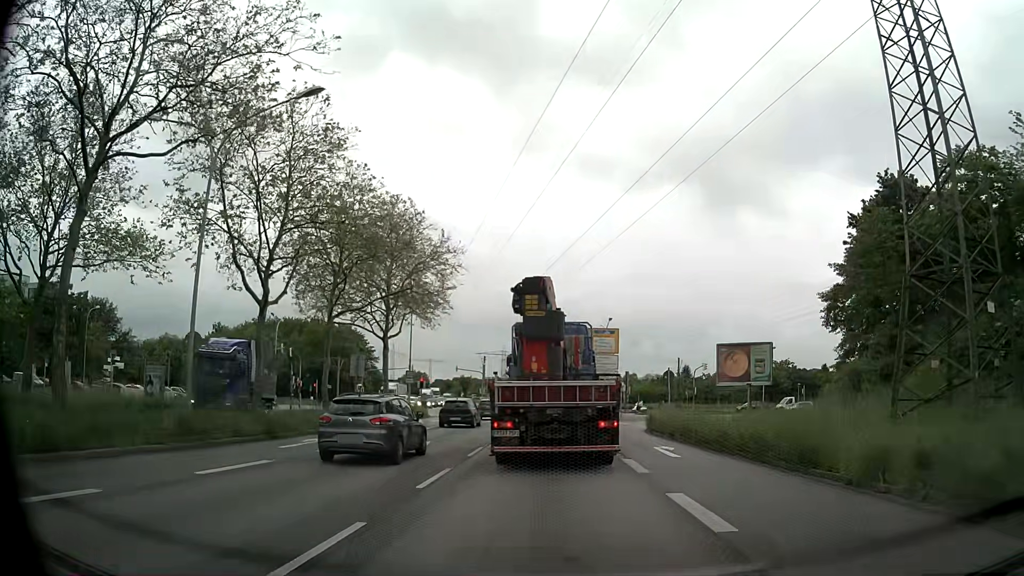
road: primary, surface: asphalt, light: Day
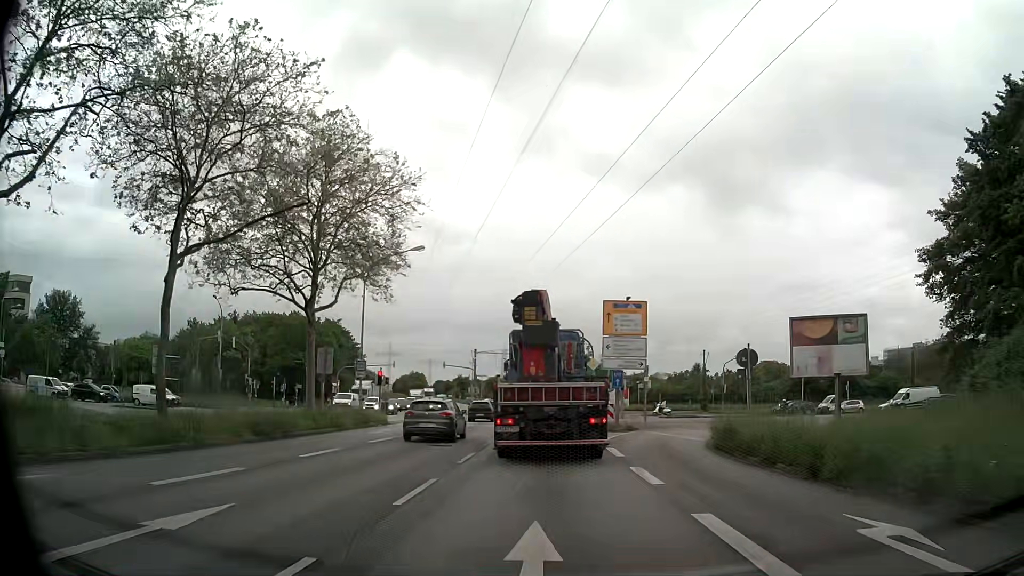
(0.0, +14.3) m; +1°
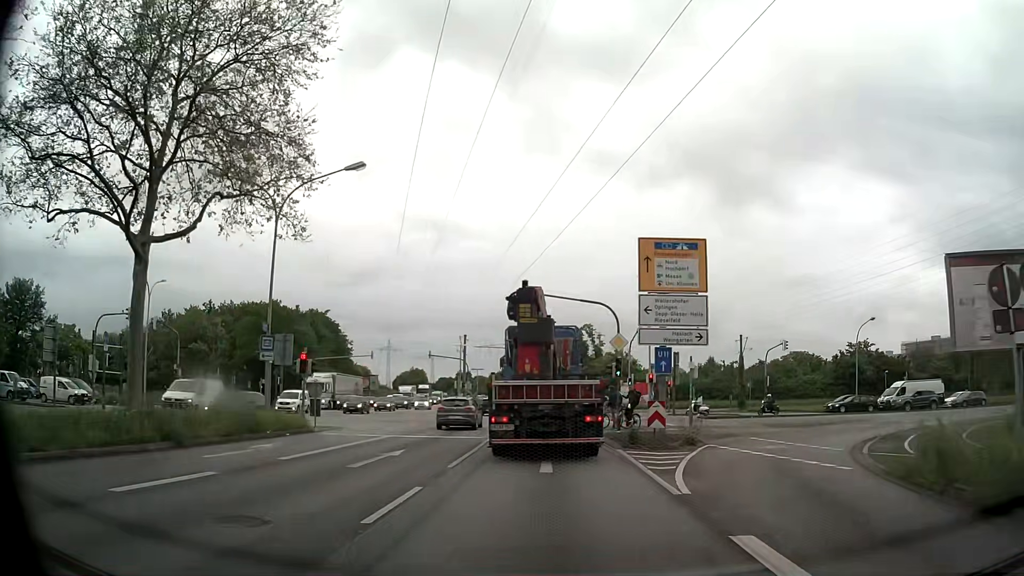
(-0.3, +13.6) m; -1°
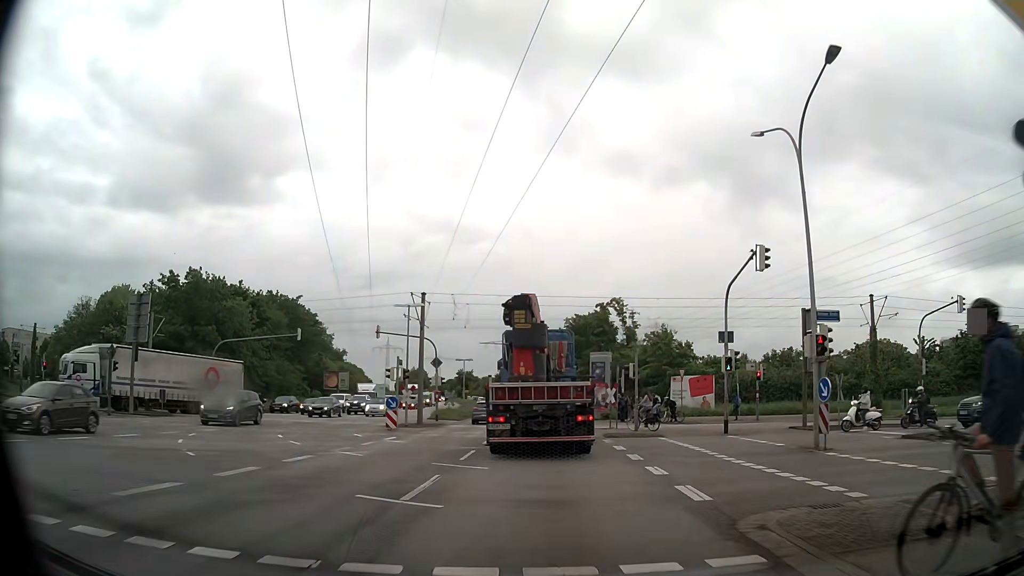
(-0.4, +26.3) m; -1°
(0, +10) (0, +20) (0, +30) (-1, +40) (-1, +50) (-2, +60) (-3, +70) (-3, +80) (-4, +90) (-5, +100) m
